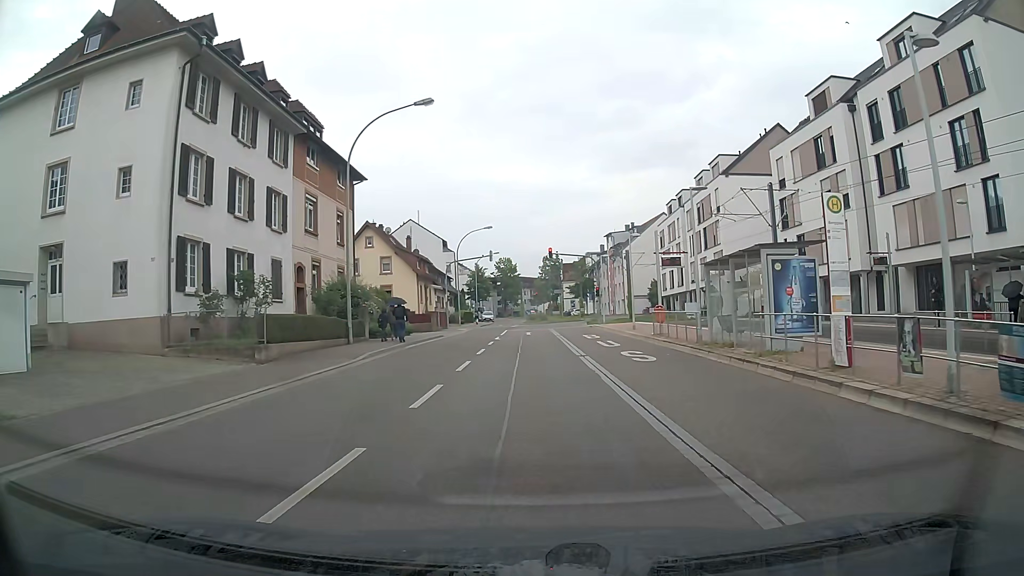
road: tertiary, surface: asphalt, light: Day
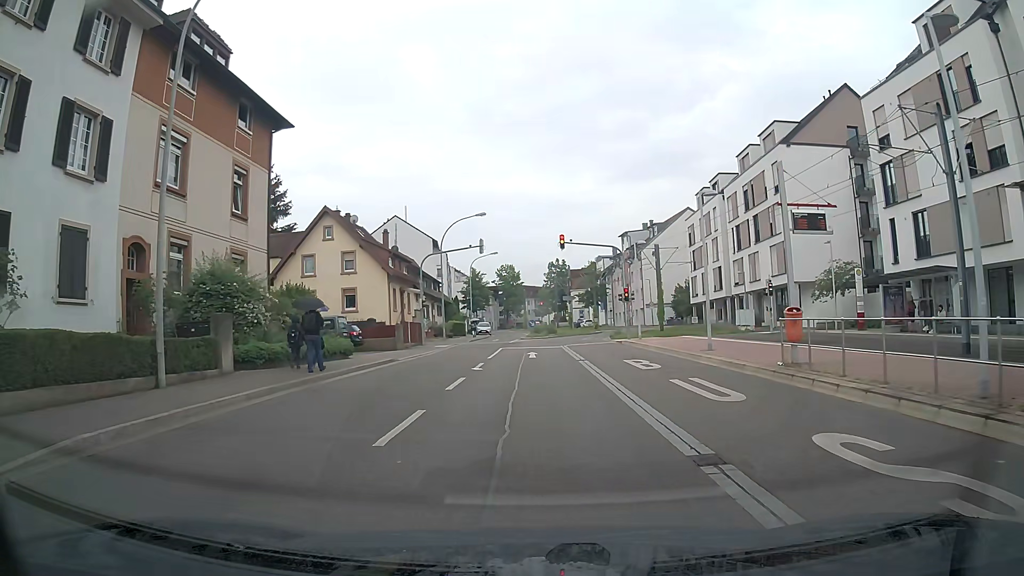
(0.0, +14.8) m; 0°
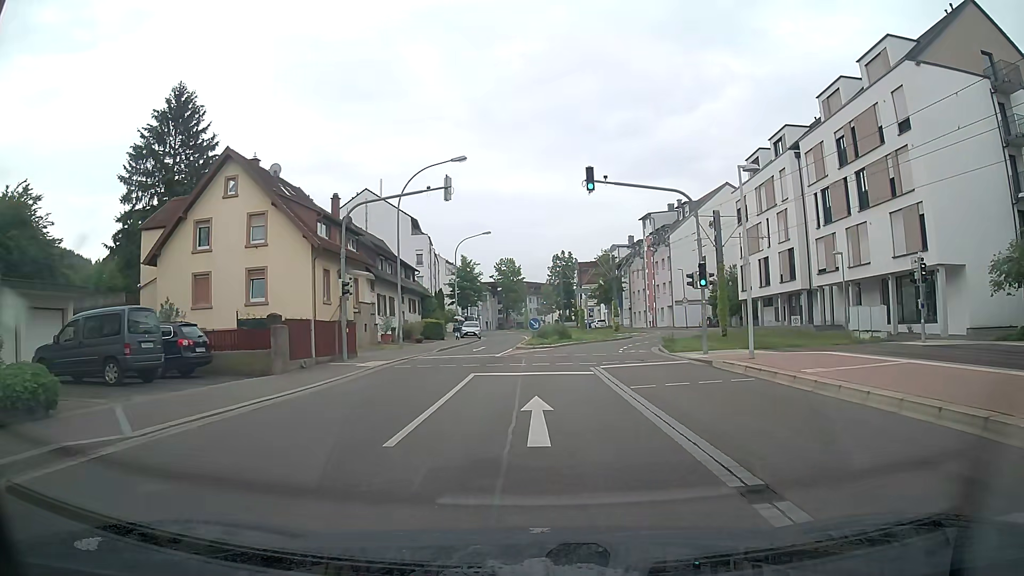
(0.0, +18.1) m; 0°
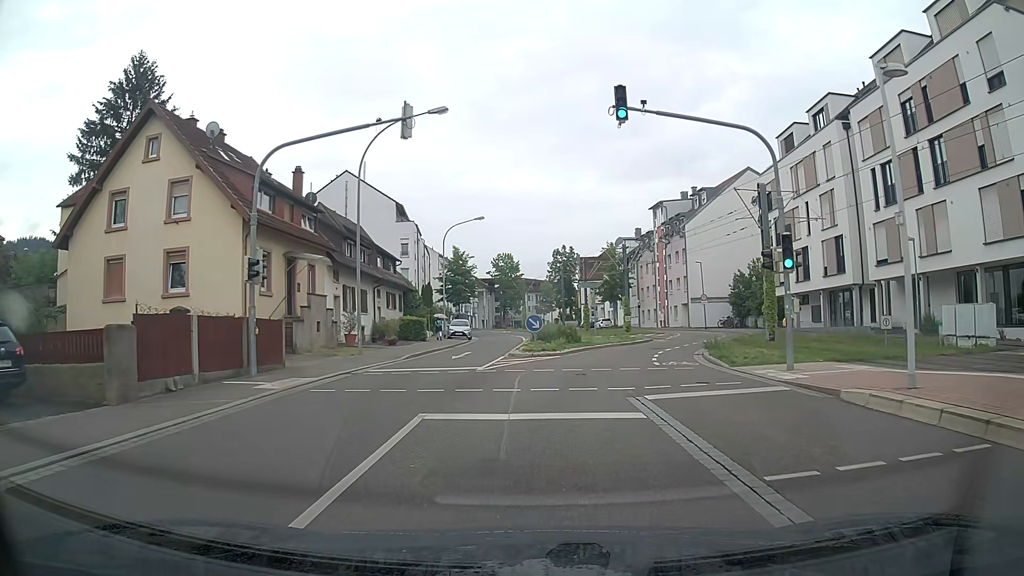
(0.0, +8.1) m; 0°
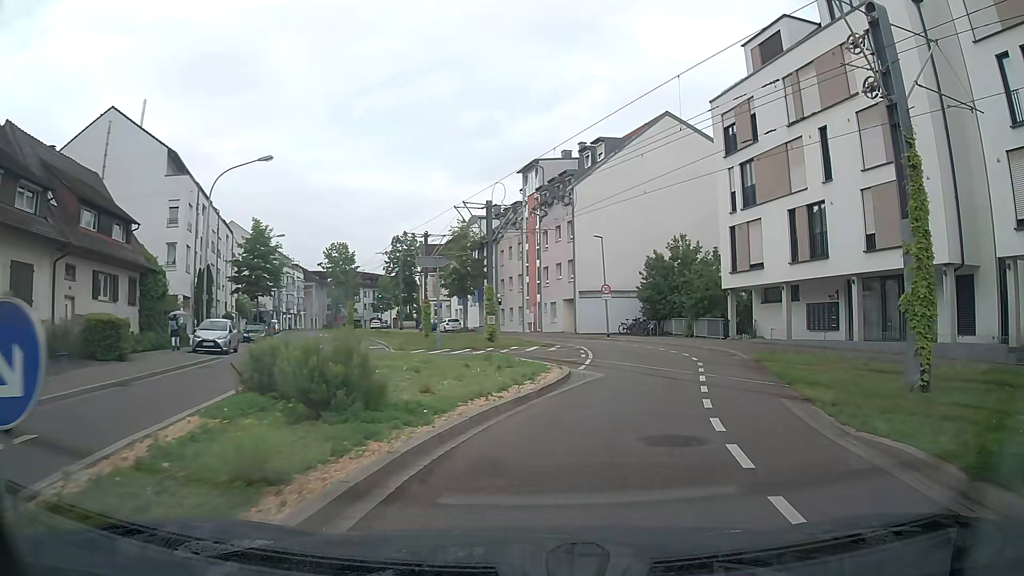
(+1.5, +20.8) m; +13°
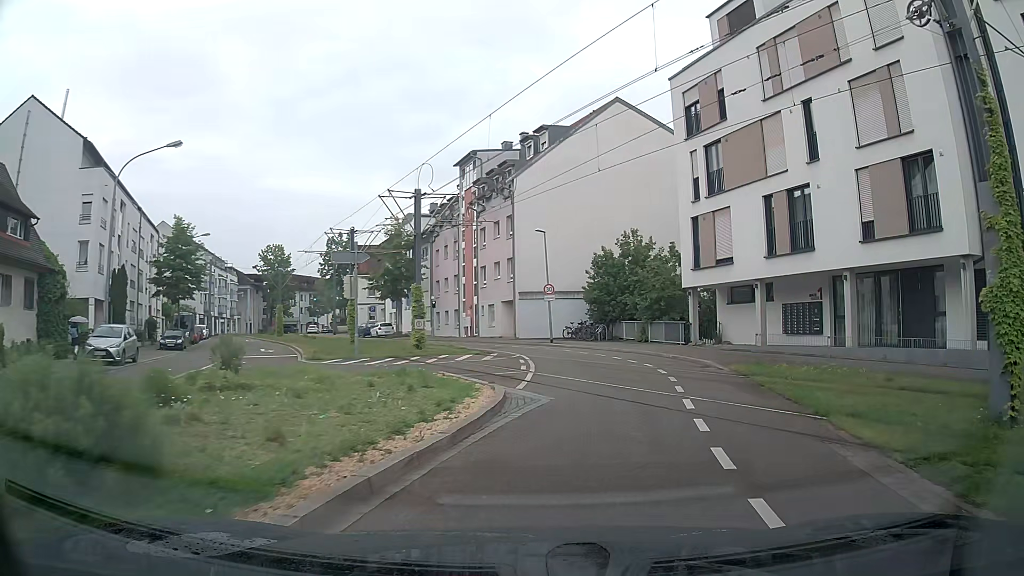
(+0.2, +4.1) m; +5°
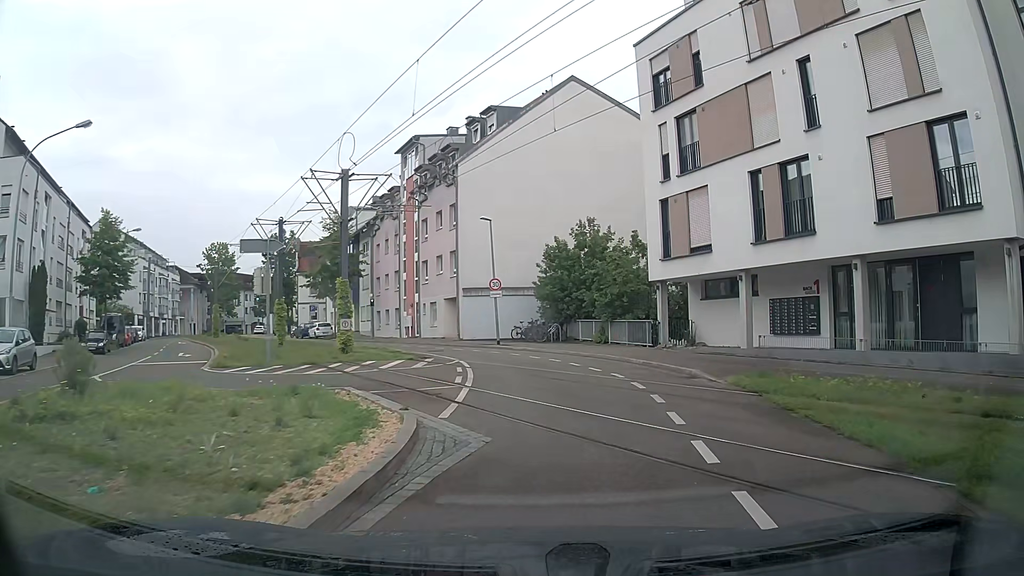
(+0.2, +4.0) m; +4°
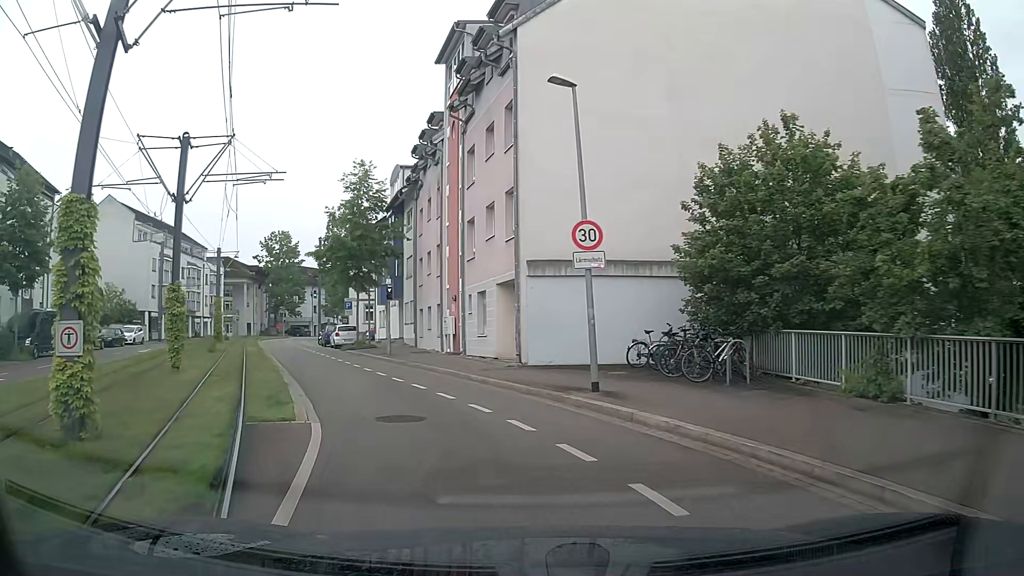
(-0.7, +19.6) m; -9°
(-2, +10) (-5, +19) (-10, +28) (-14, +37) (-18, +46) (-22, +55) (-26, +65) (-28, +74) (-30, +84) (-32, +94) m
